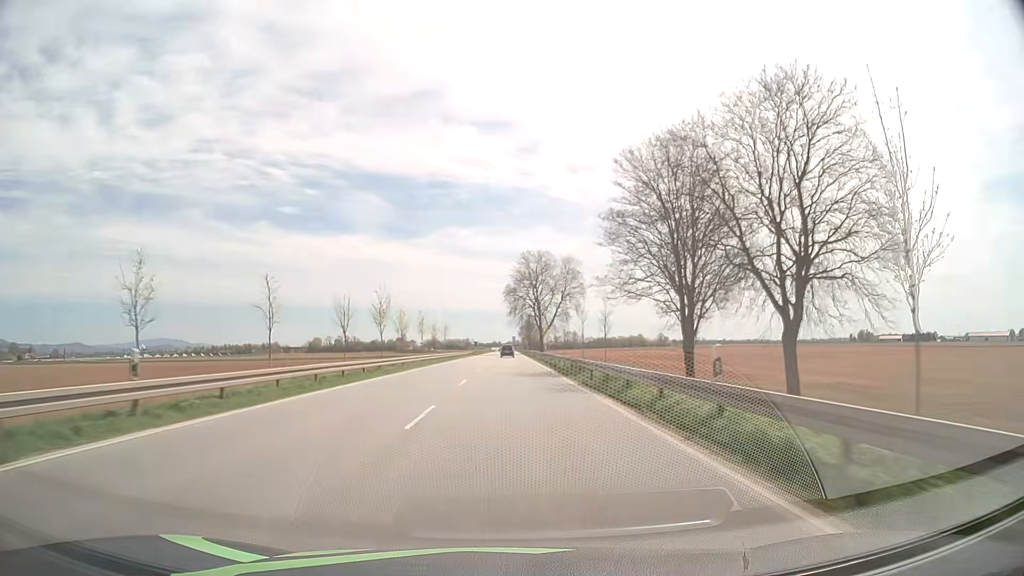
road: primary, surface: asphalt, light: Day
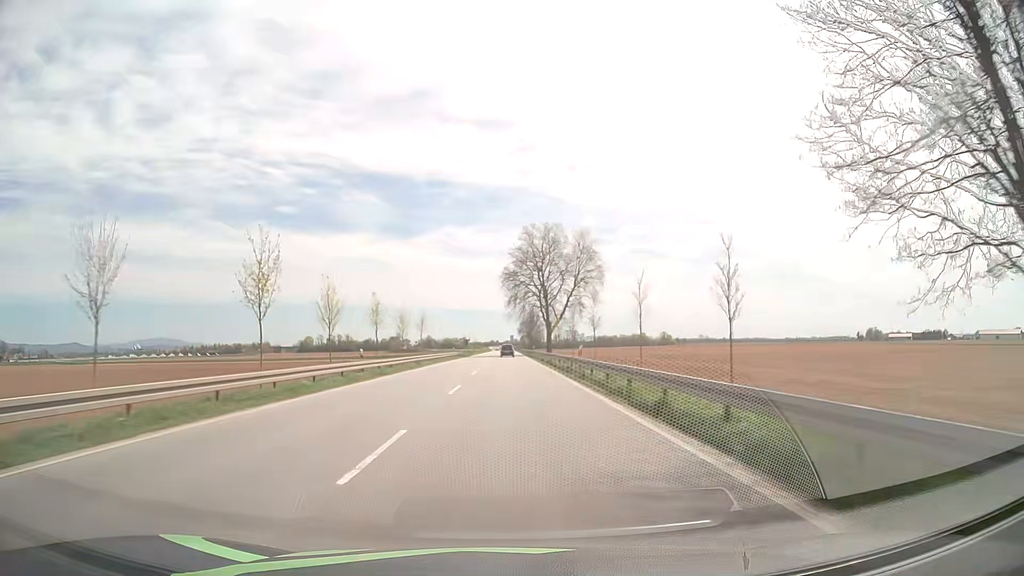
(0.0, +28.3) m; 0°
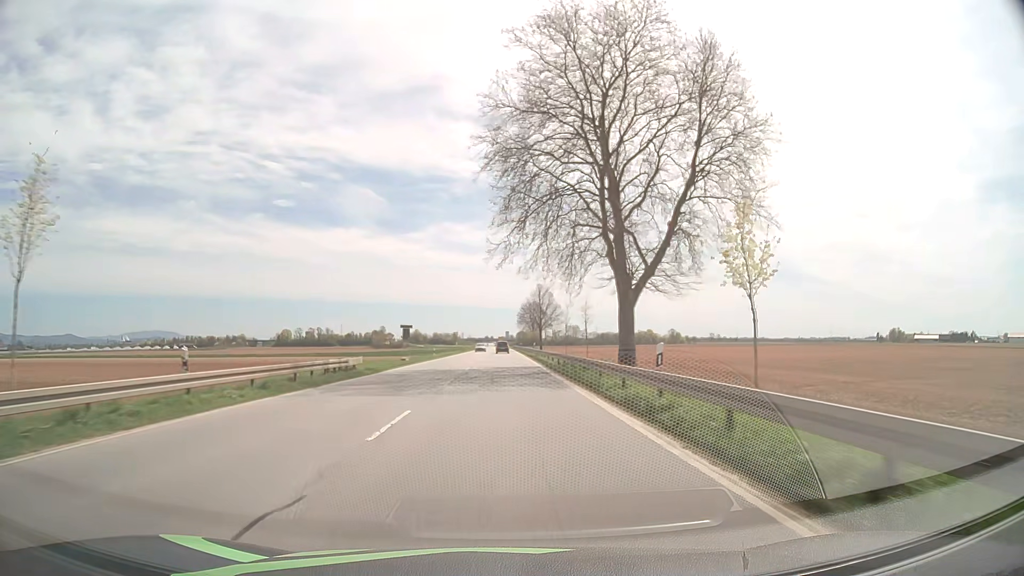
(+0.2, +69.1) m; 0°
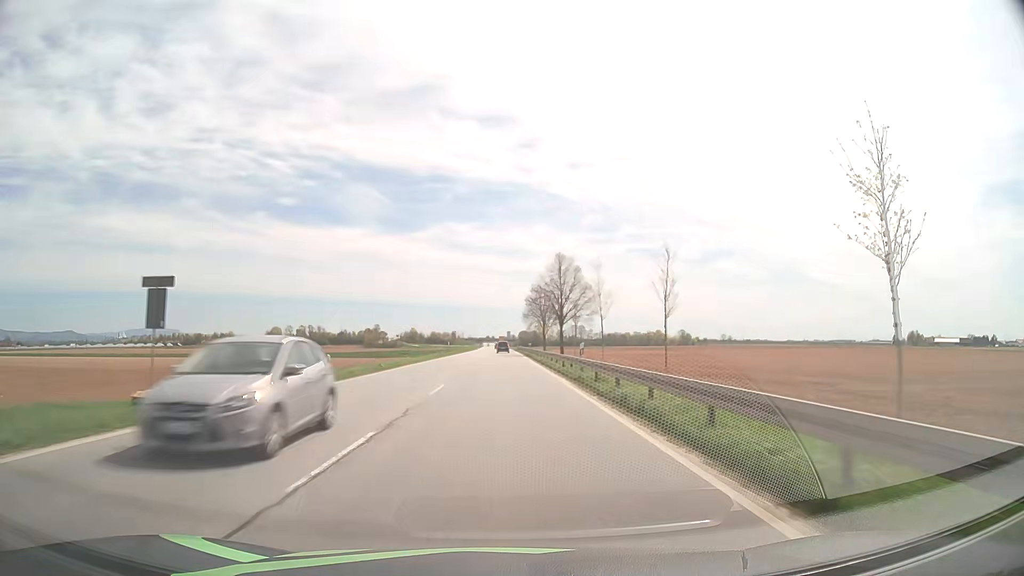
(0.0, +39.4) m; 0°
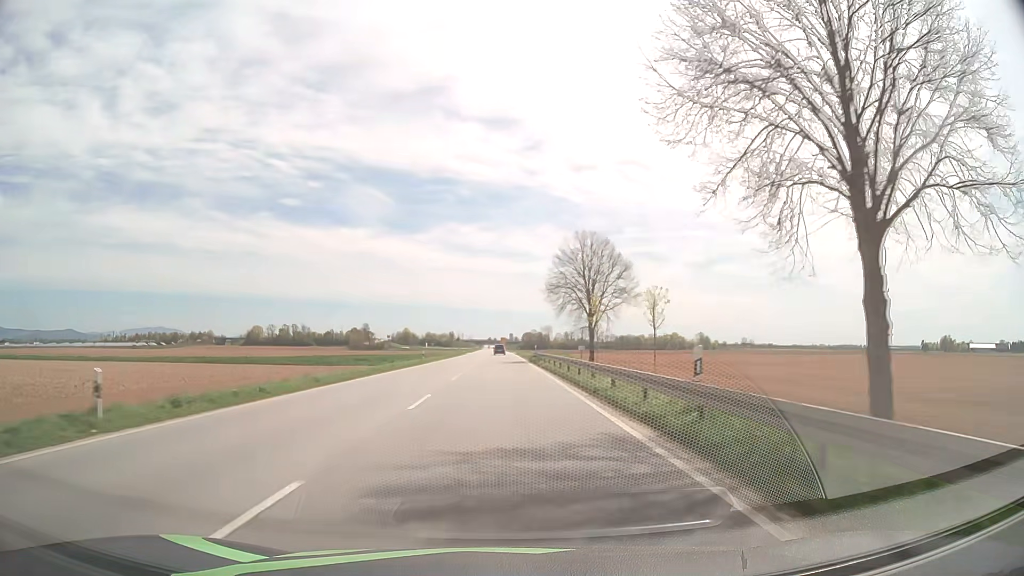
(+0.1, +63.7) m; 0°
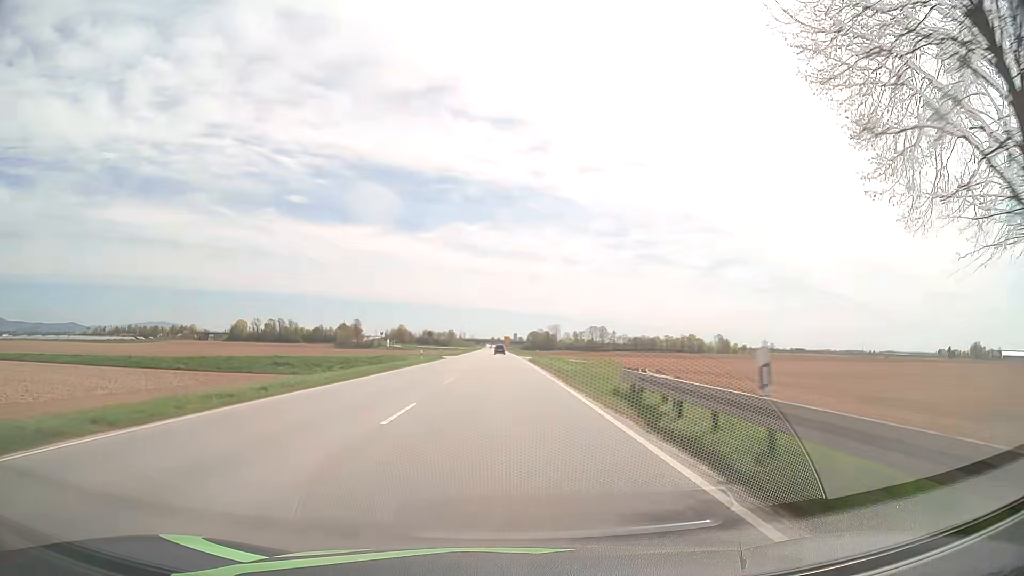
(-0.2, +51.1) m; 0°
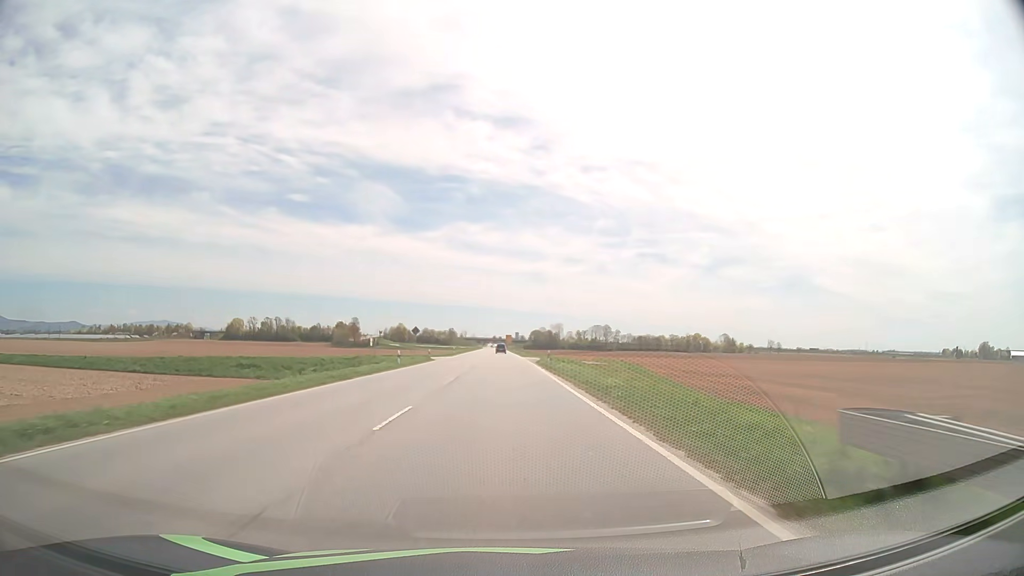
(0.0, +12.9) m; 0°
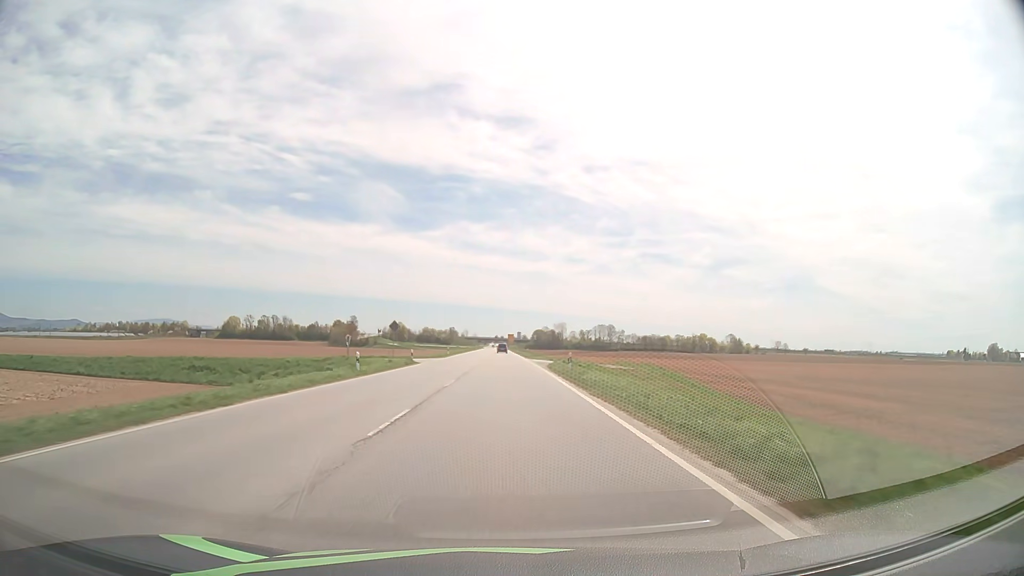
(0.0, +12.8) m; 0°
(0, +10) (0, +20) (0, +30) (0, +40) (0, +50) (0, +60) (0, +70) (0, +80) (0, +90) (0, +100) m
